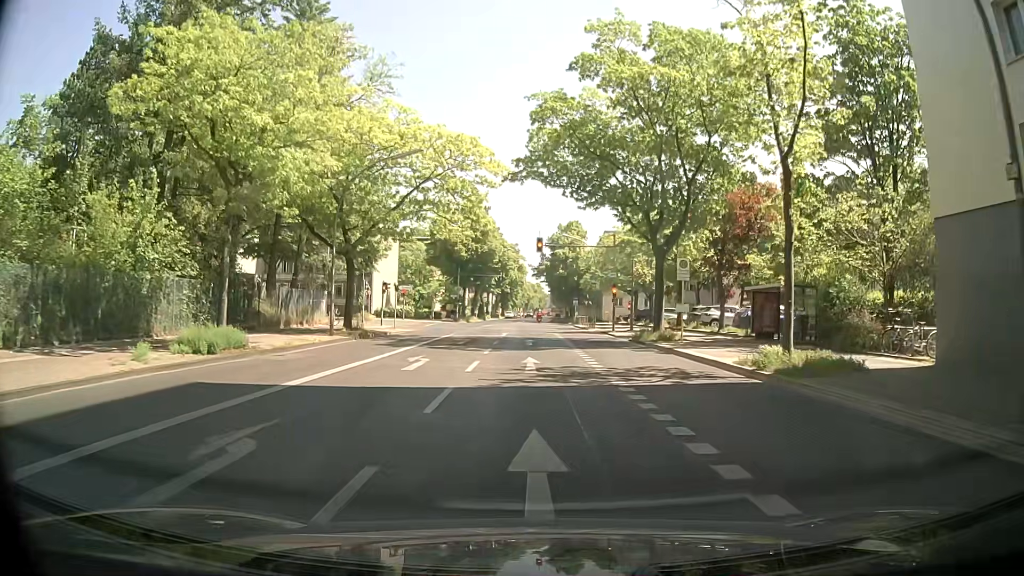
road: secondary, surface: asphalt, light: Day
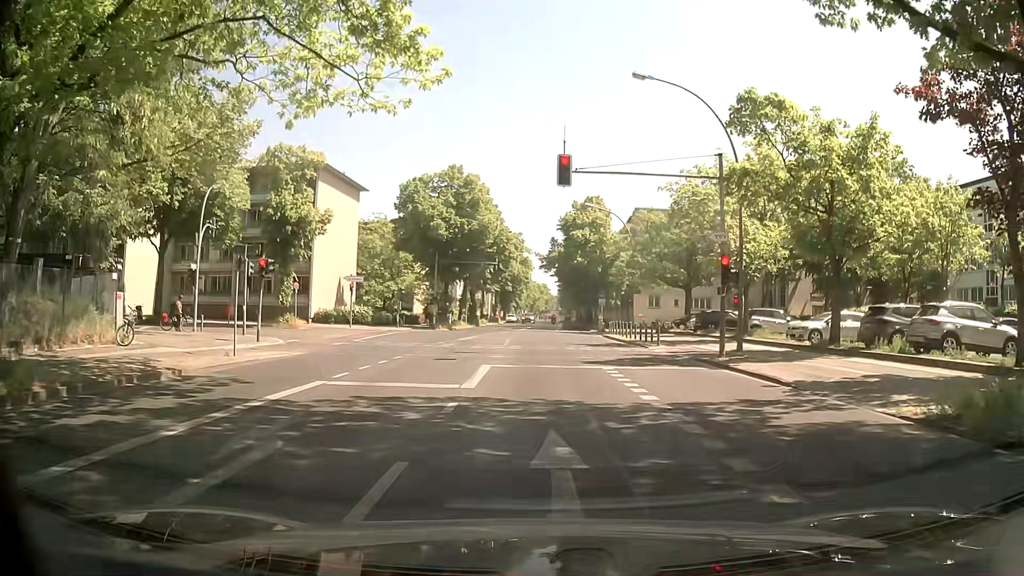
(-0.1, +23.1) m; +2°
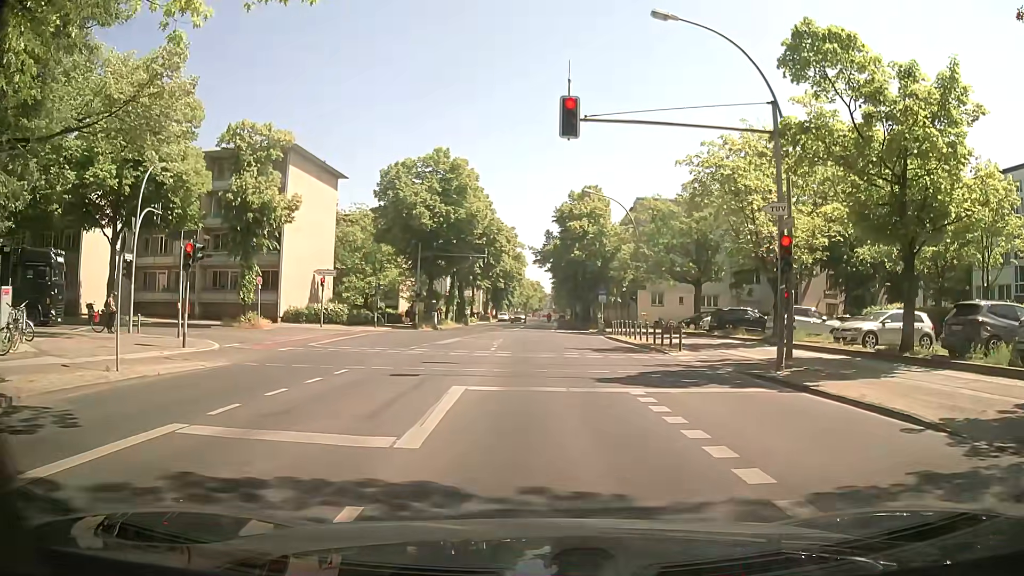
(-0.1, +5.2) m; +1°
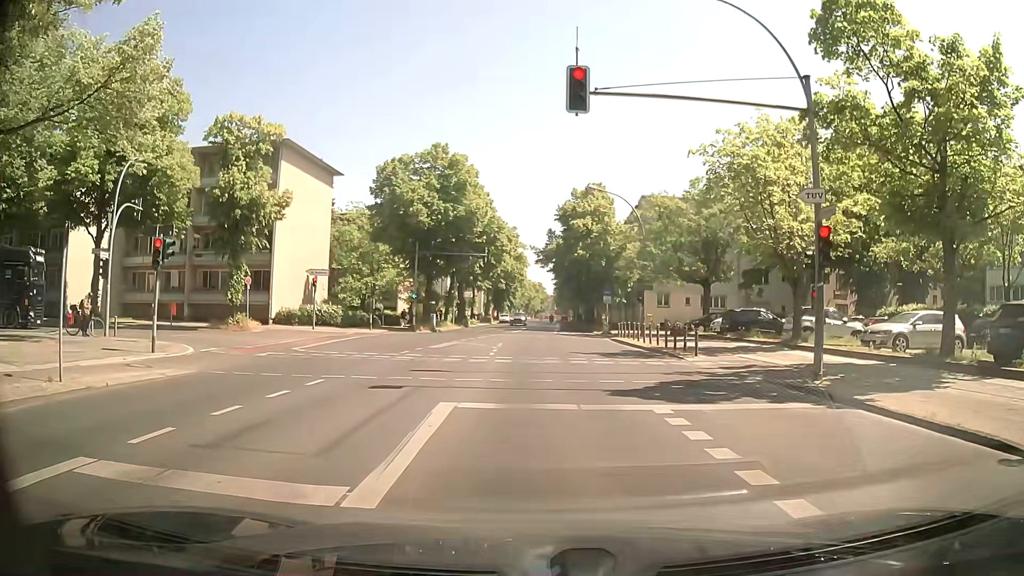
(-0.1, +2.0) m; -2°
